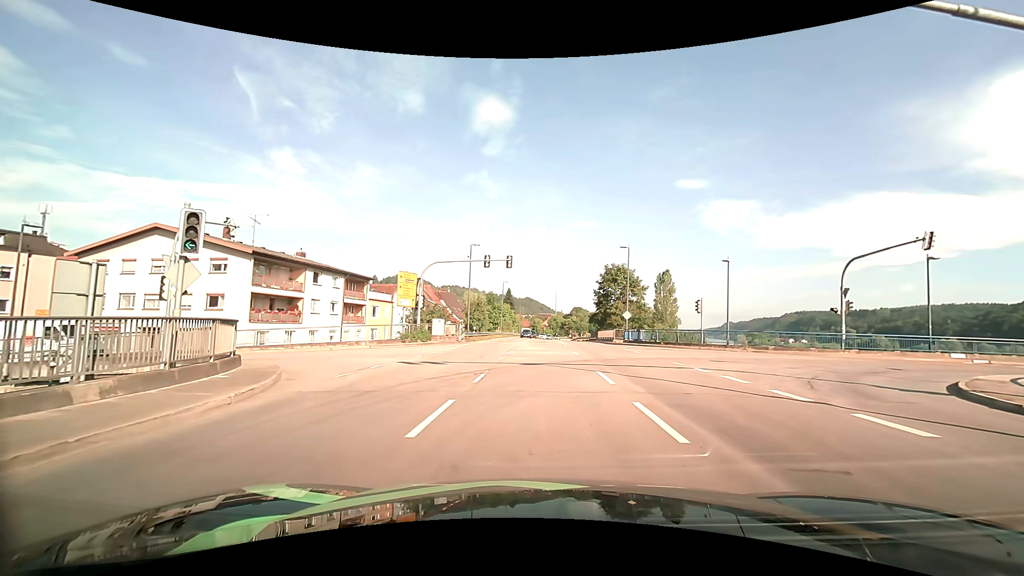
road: primary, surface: asphalt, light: Day
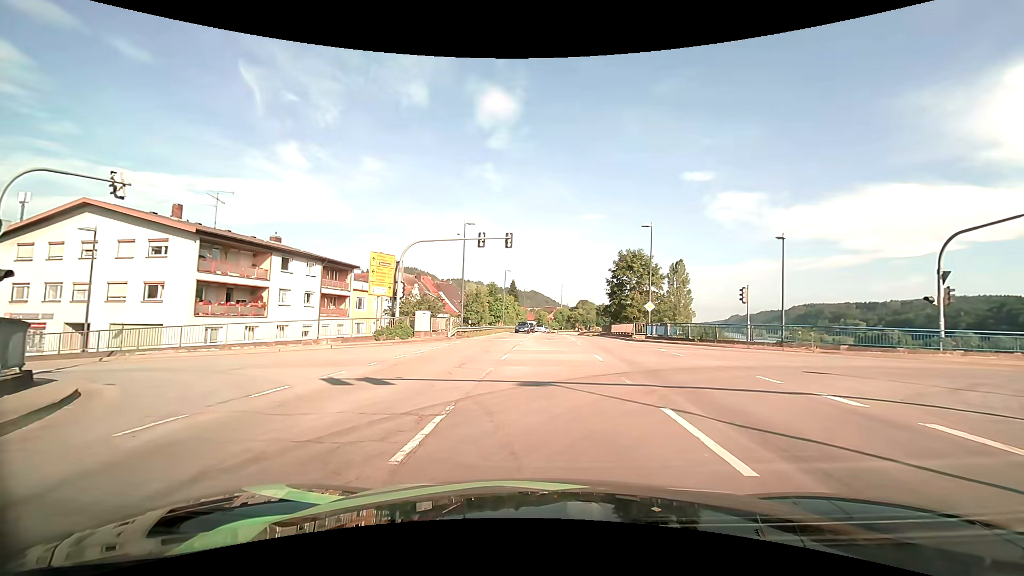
(0.0, +7.4) m; 0°
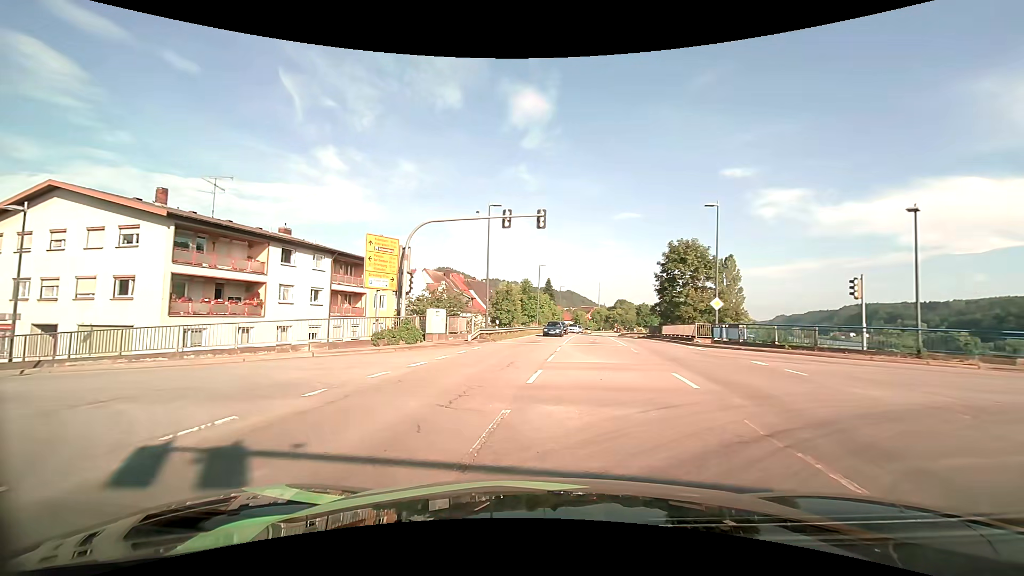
(-0.1, +6.5) m; -4°
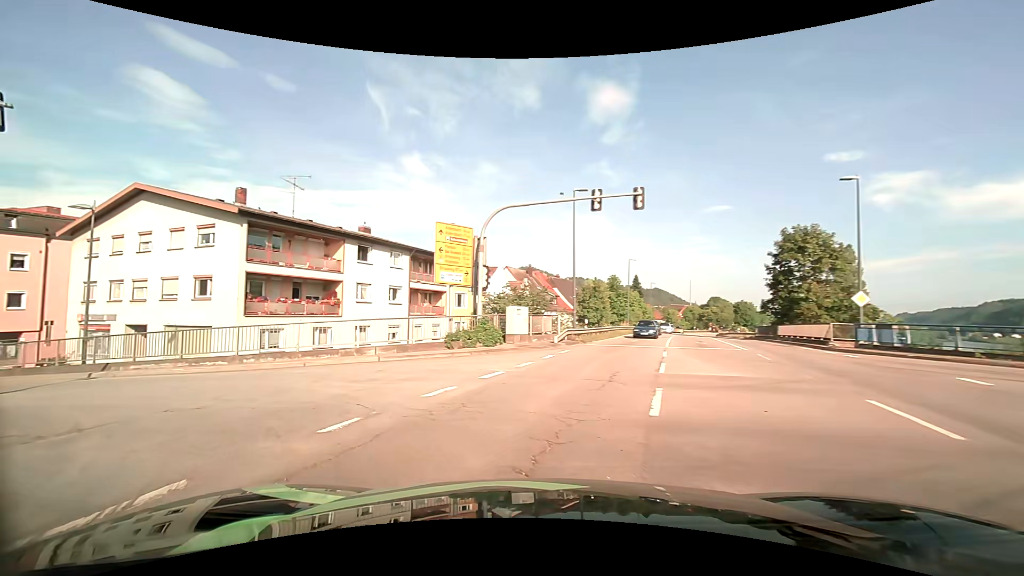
(-0.2, +3.4) m; -9°
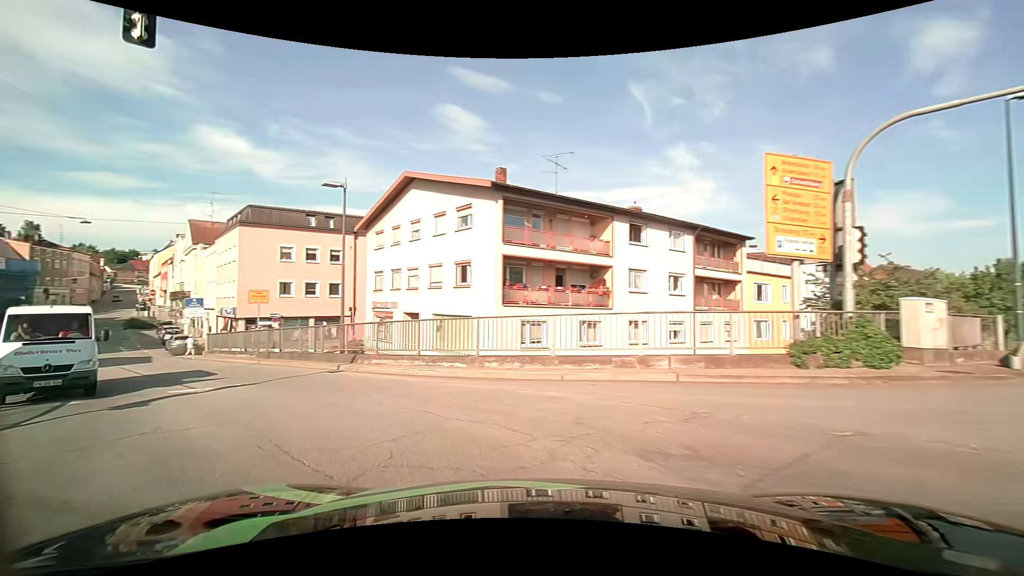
(-1.8, +6.9) m; -30°
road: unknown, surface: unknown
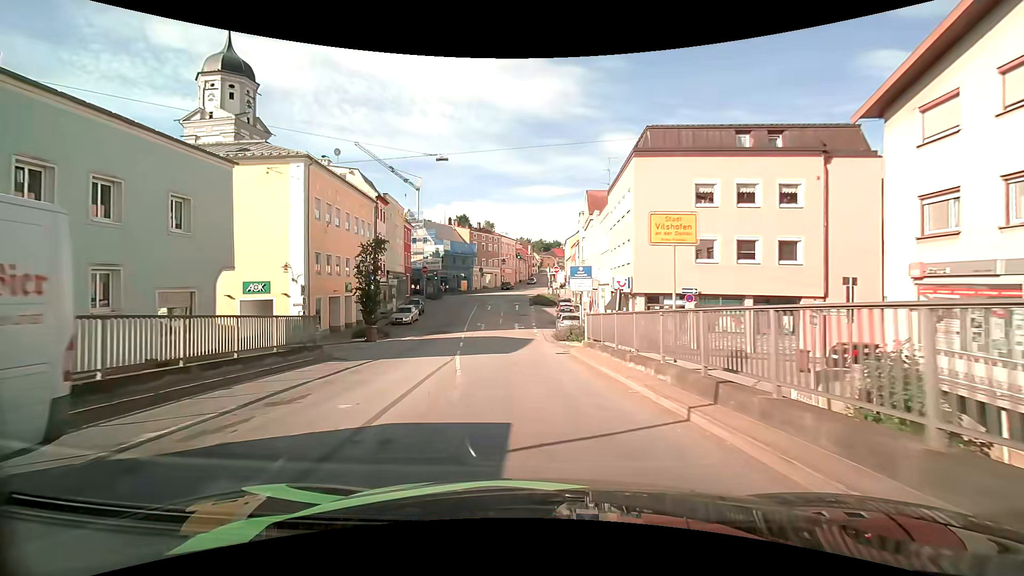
(-7.9, +15.6) m; -44°
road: tertiary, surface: asphalt
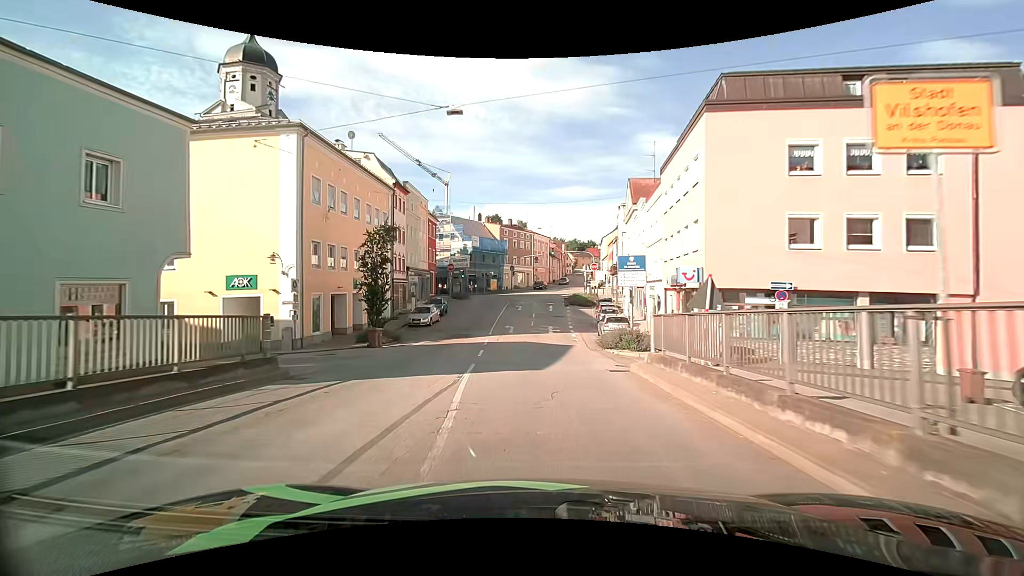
(-0.2, +5.6) m; -4°
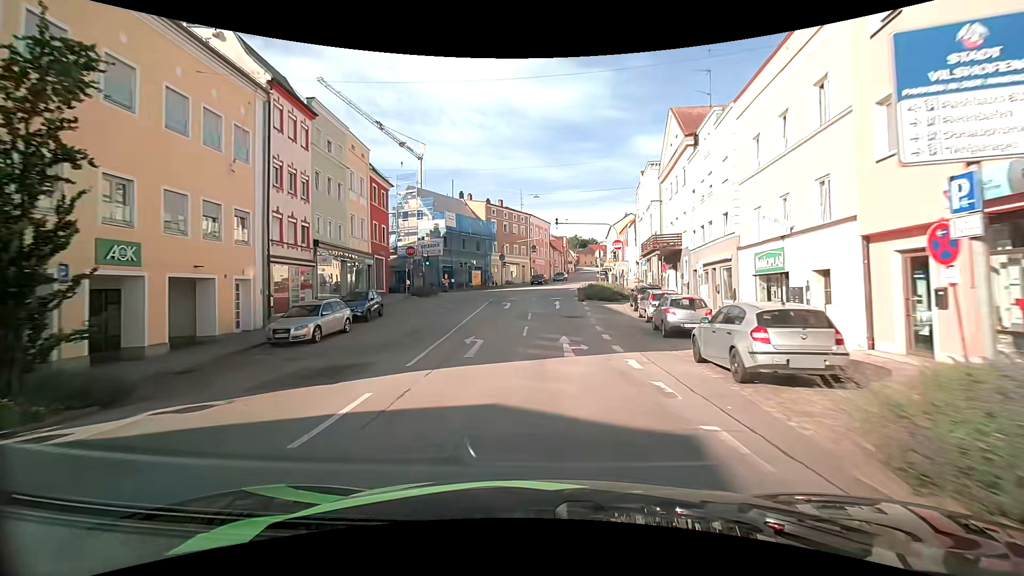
(0.0, +19.2) m; 0°
(0, +10) (0, +20) (0, +30) (+1, +40) (+2, +50) (+4, +60) (+5, +70) (+7, +79) (+8, +89) (+10, +99) m
